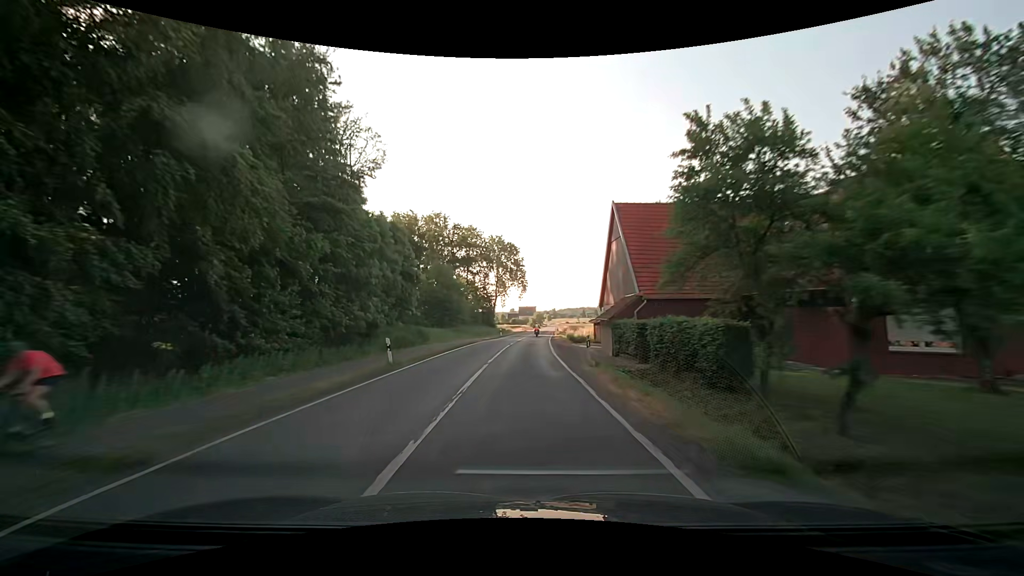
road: secondary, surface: asphalt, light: Day
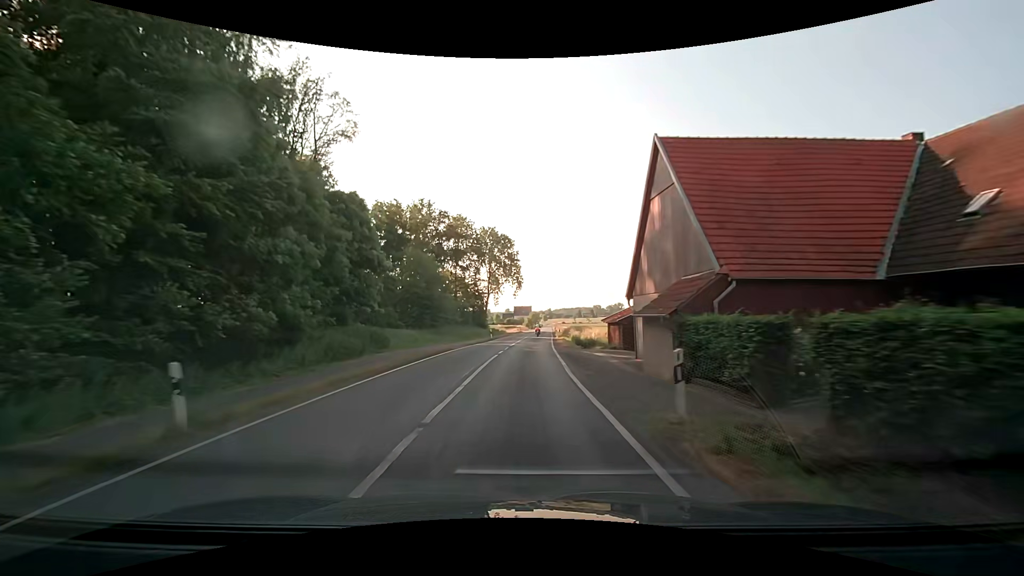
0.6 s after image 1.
(+0.1, +10.8) m; +1°
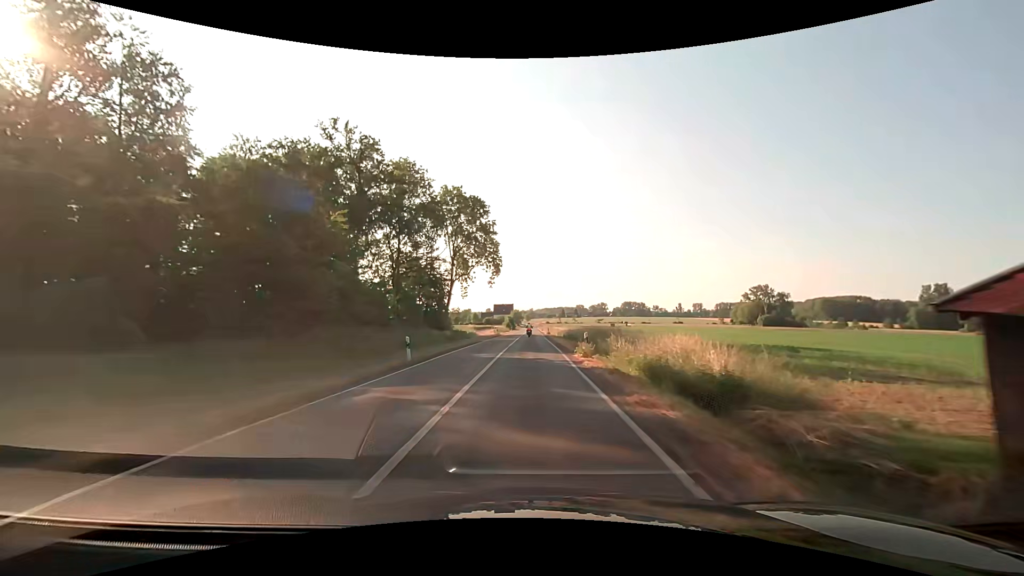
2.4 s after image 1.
(+0.1, +32.5) m; +2°
(0, +10) (0, +20) (0, +30) (+1, +40) (+1, +50) (+1, +60) (+1, +70) (+2, +80) (+2, +90) (+2, +100) m
